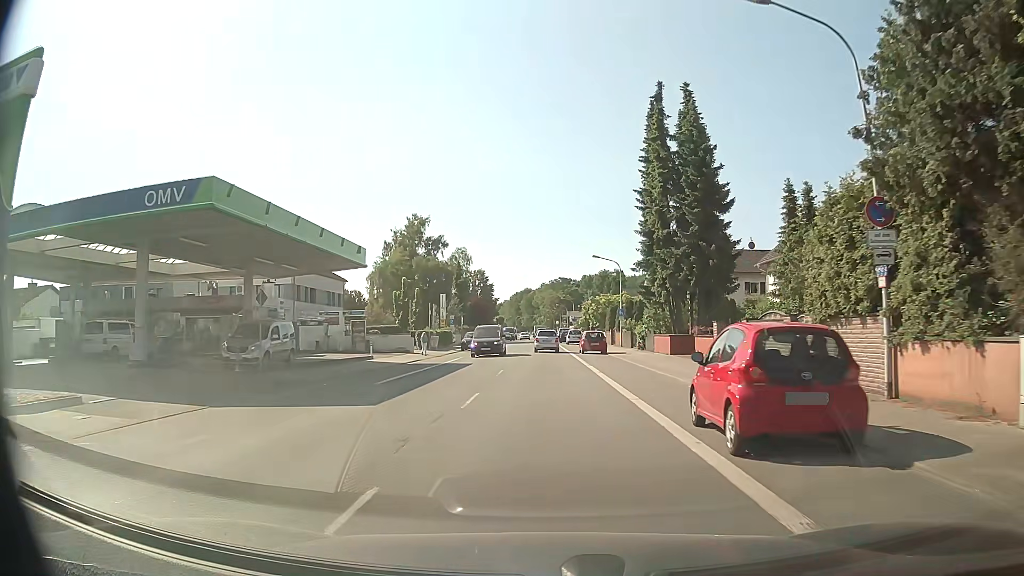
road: primary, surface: asphalt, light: Day
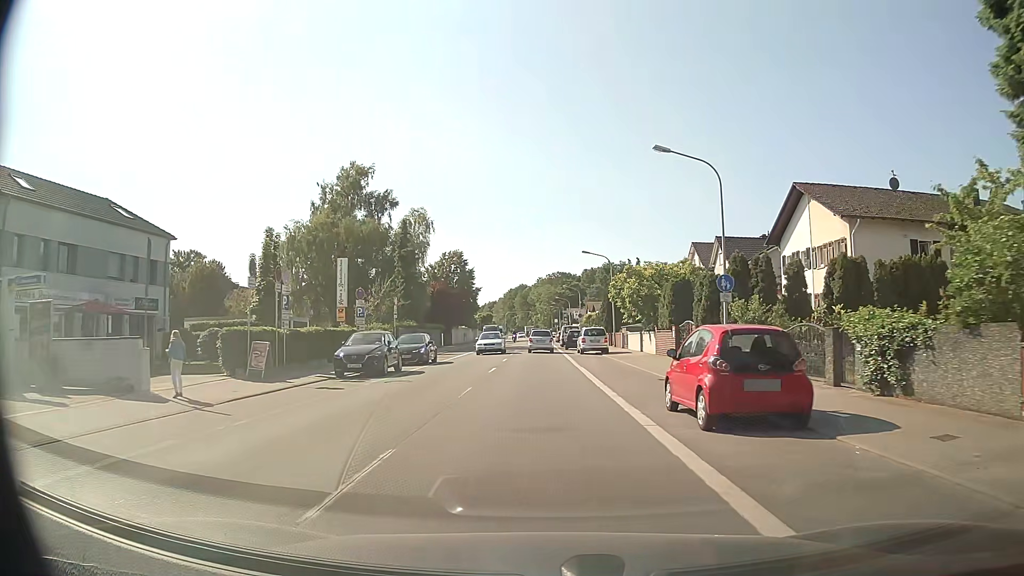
(-0.2, +33.6) m; -1°
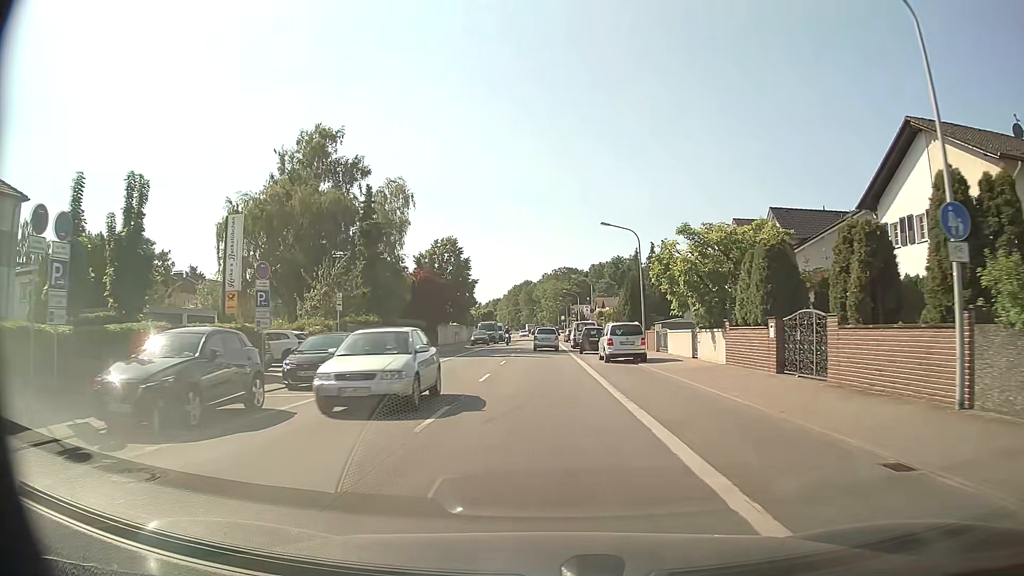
(+0.1, +13.5) m; 0°
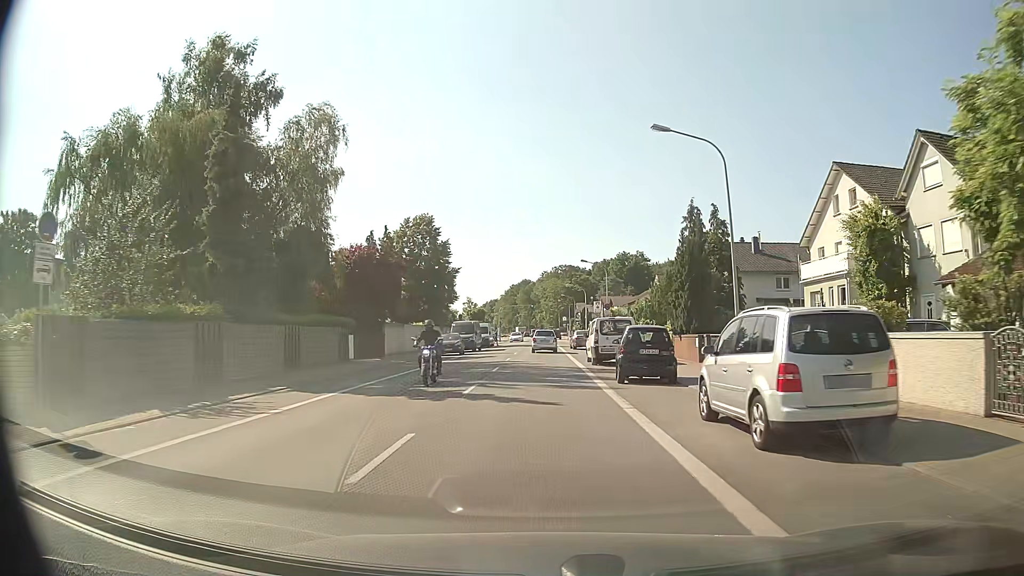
(0.0, +20.4) m; 0°
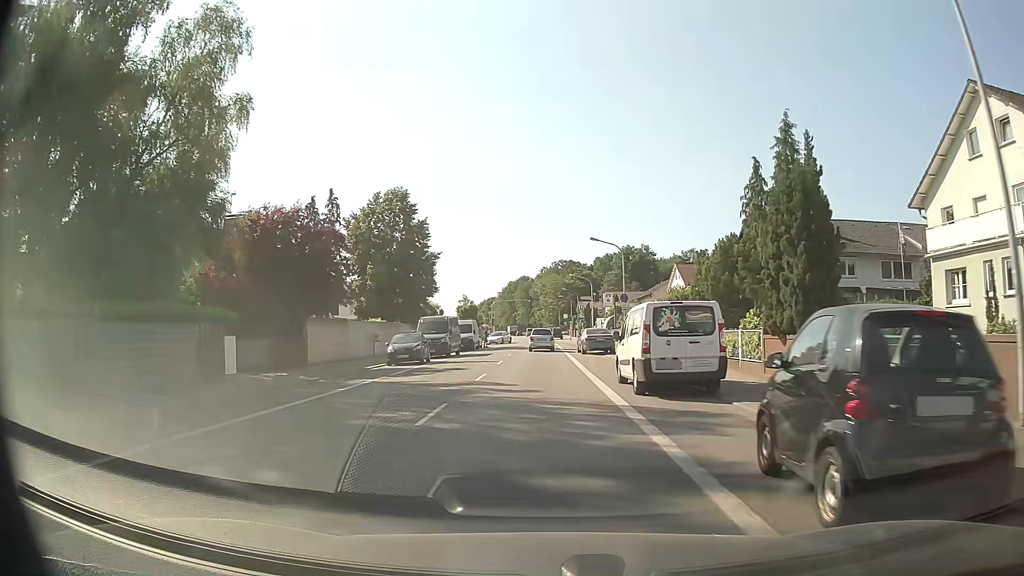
(0.0, +13.7) m; 0°
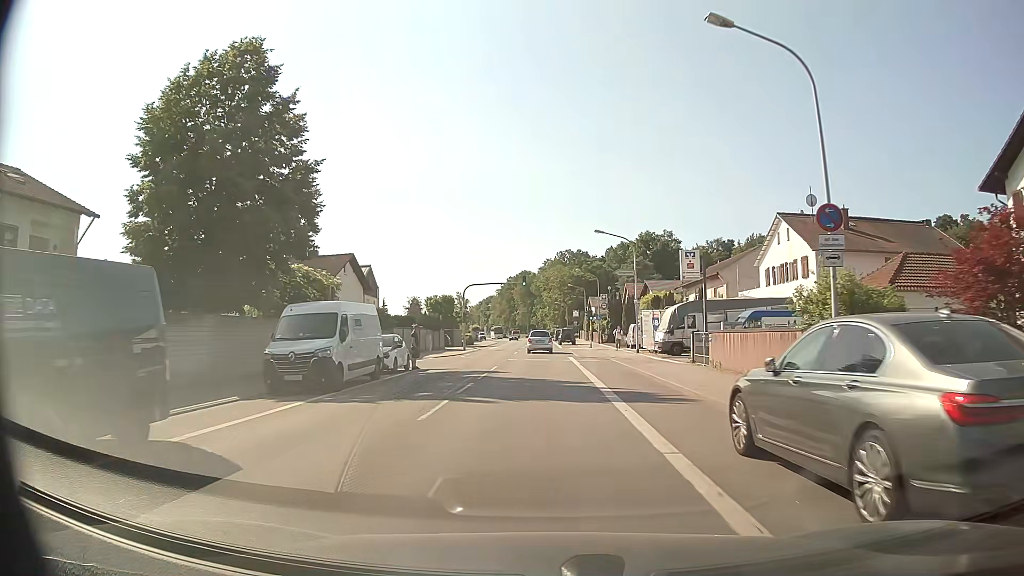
(0.0, +34.9) m; 0°
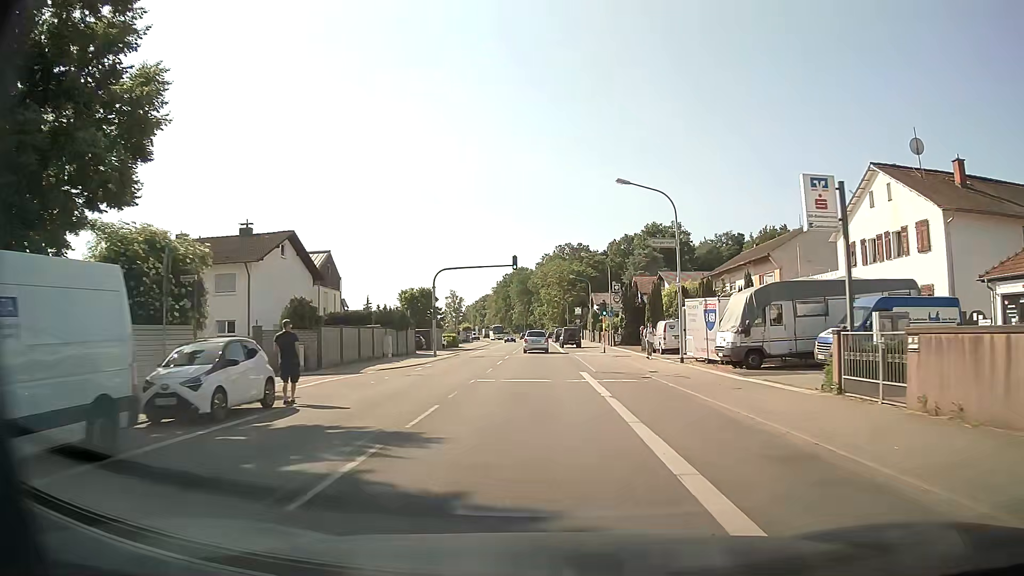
(0.0, +14.3) m; 0°
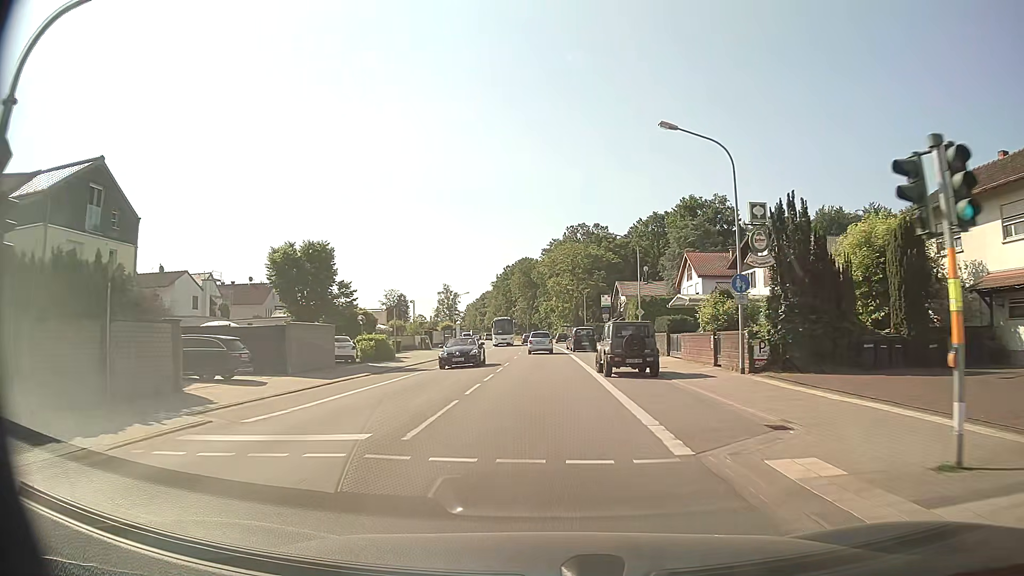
(-0.2, +36.5) m; -1°
(0, +10) (0, +20) (0, +30) (0, +40) (0, +50) (0, +60) (0, +70) (-1, +80) (-1, +90) (-2, +100) m
